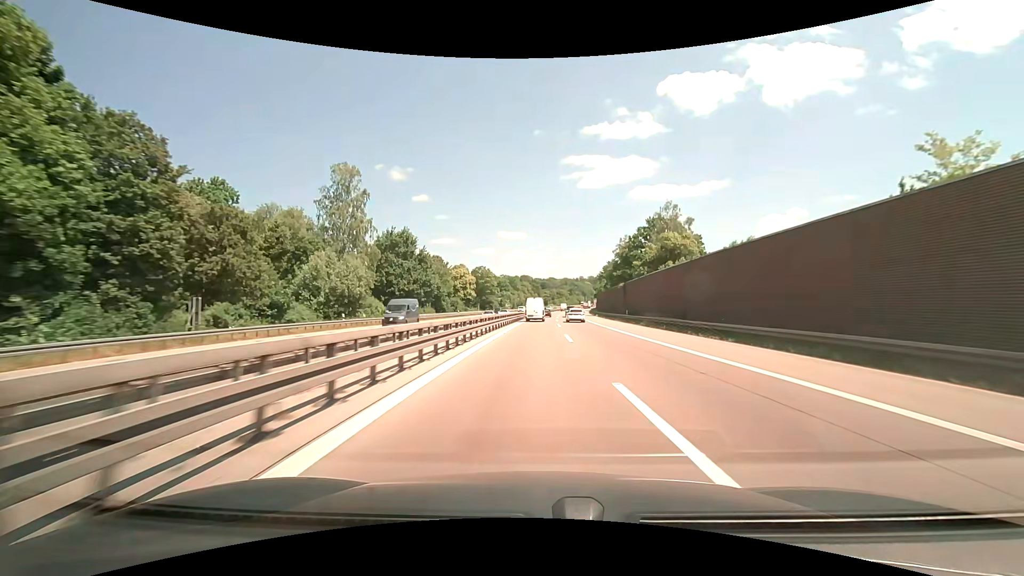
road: motorway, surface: asphalt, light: Day
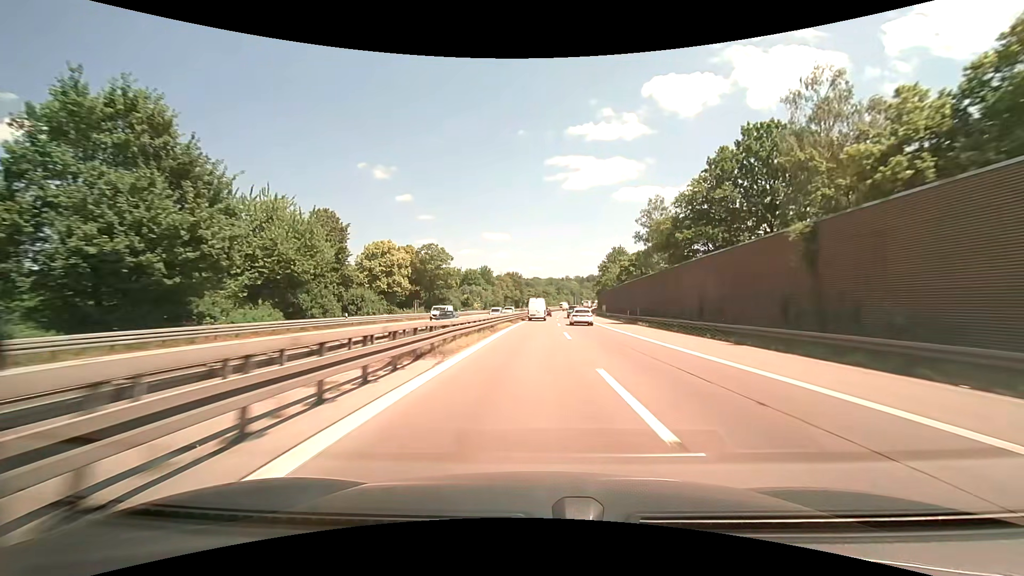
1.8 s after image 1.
(+2.0, +52.0) m; +4°
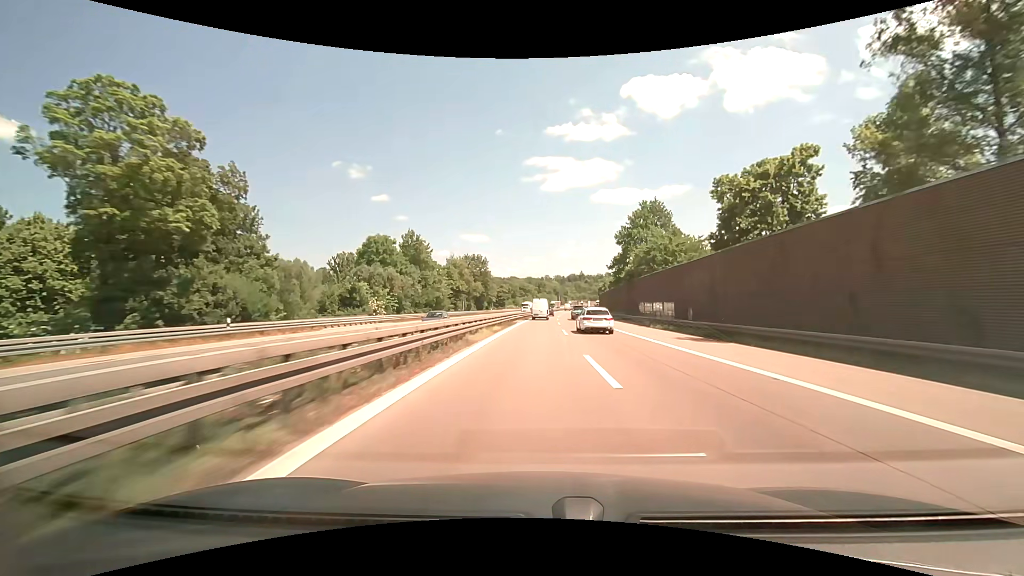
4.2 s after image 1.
(+1.9, +68.7) m; +3°
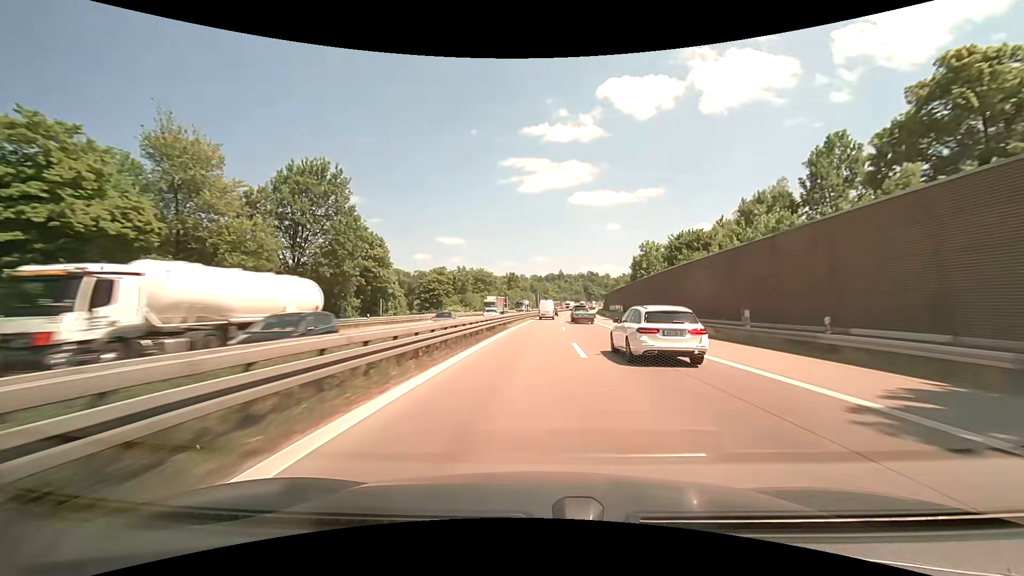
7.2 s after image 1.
(+1.6, +84.6) m; +2°
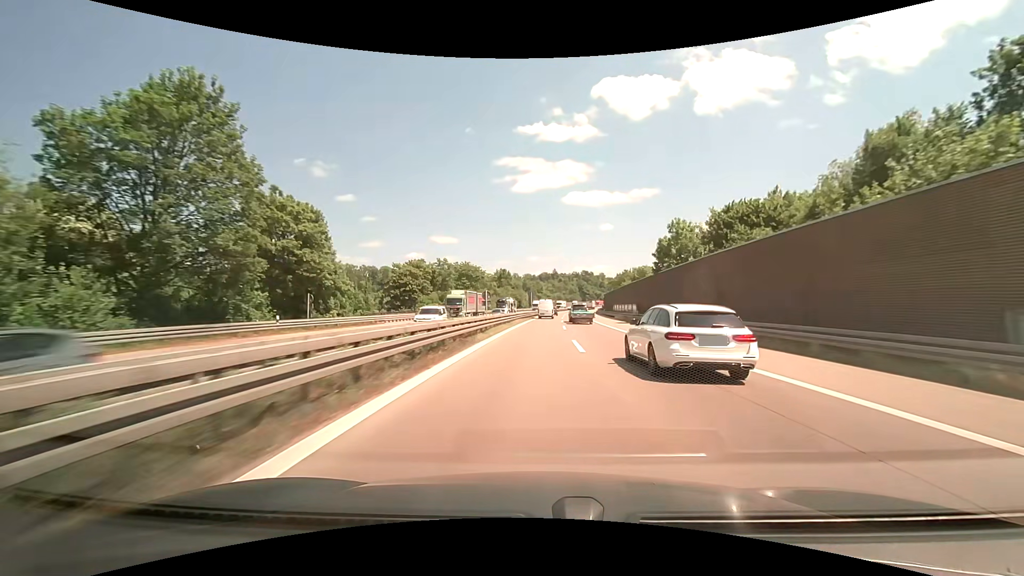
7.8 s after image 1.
(0.0, +16.7) m; 0°
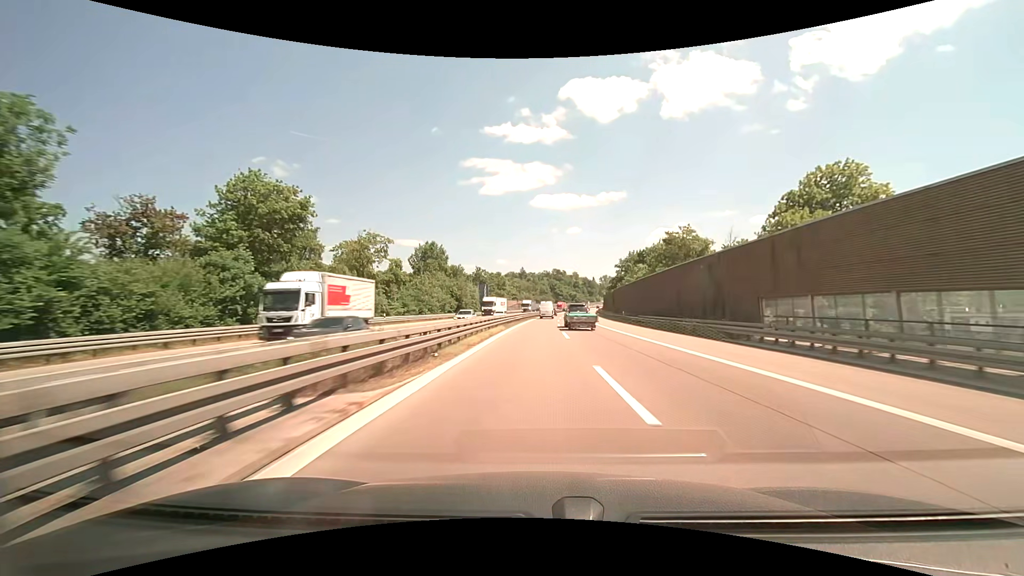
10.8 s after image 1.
(+2.0, +81.6) m; +3°
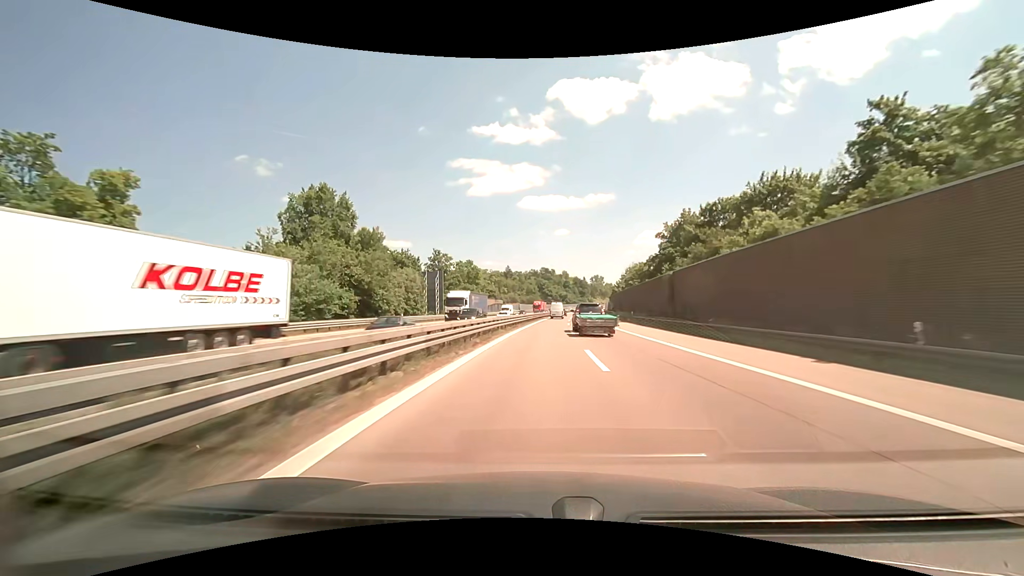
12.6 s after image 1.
(+0.5, +49.0) m; +2°
